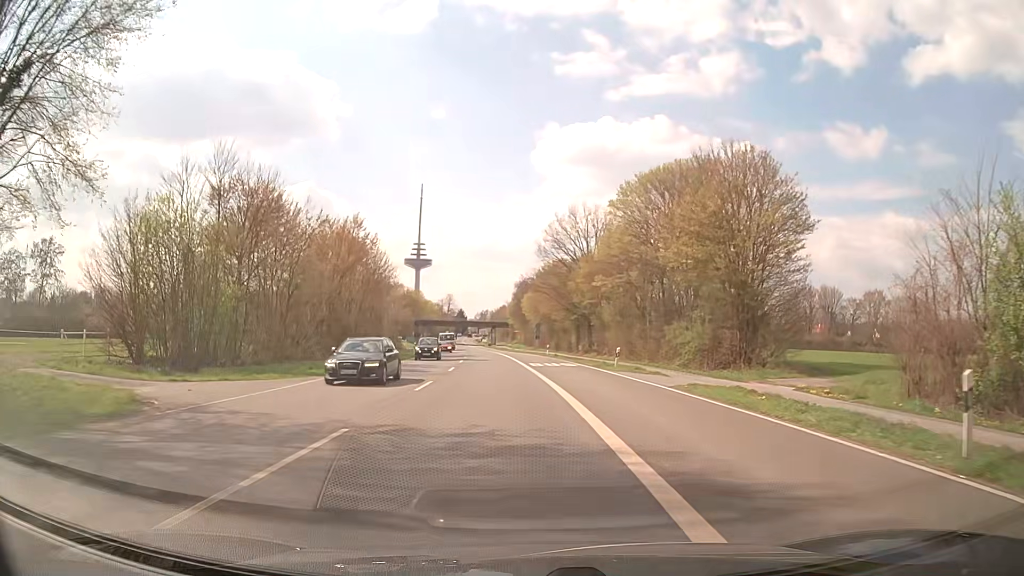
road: secondary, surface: asphalt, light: Day
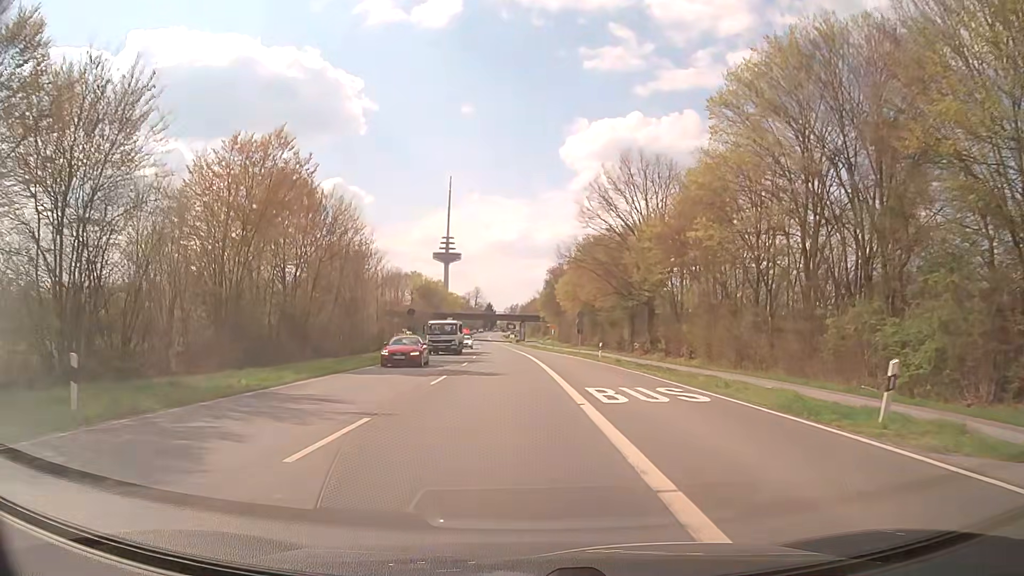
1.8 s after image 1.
(-0.5, +23.3) m; -2°
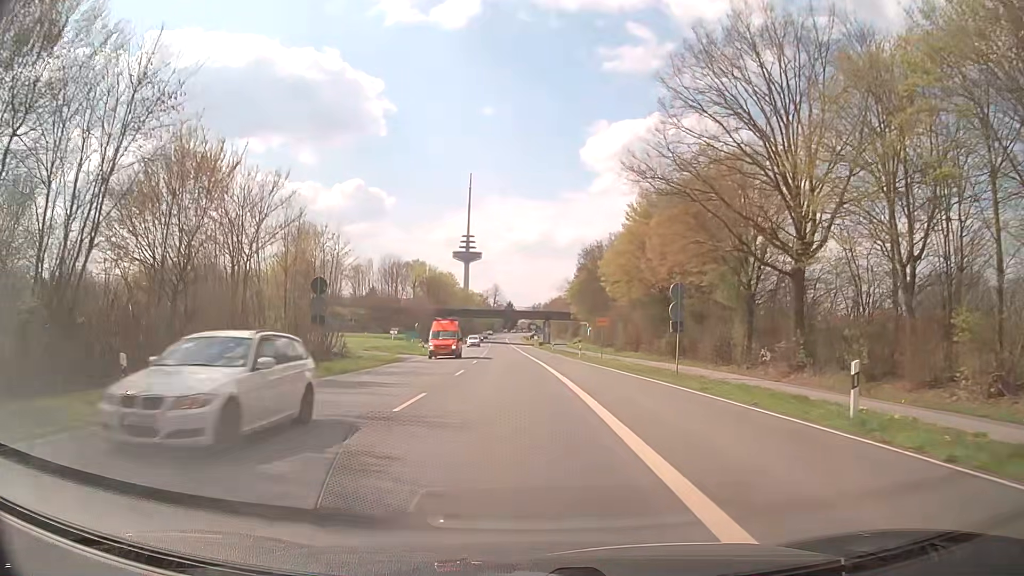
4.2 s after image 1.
(-0.7, +31.0) m; -2°
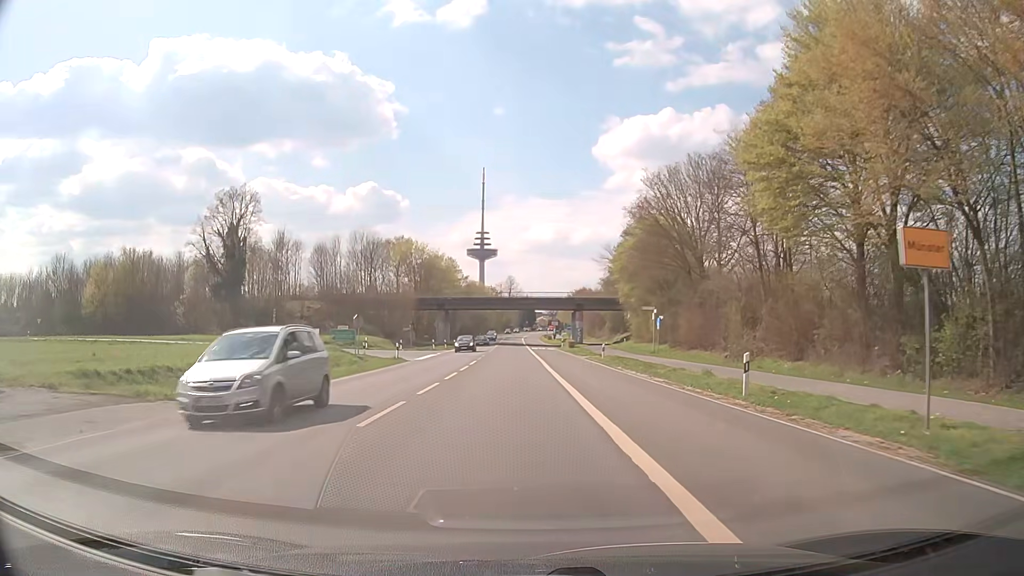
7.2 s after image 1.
(-0.5, +38.7) m; -1°
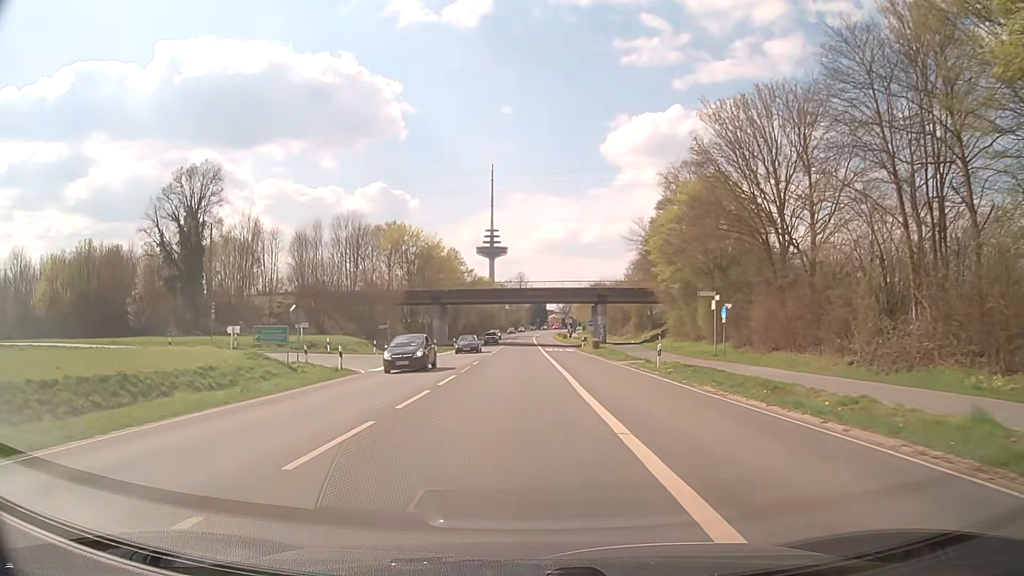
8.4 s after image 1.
(-0.2, +15.4) m; -1°
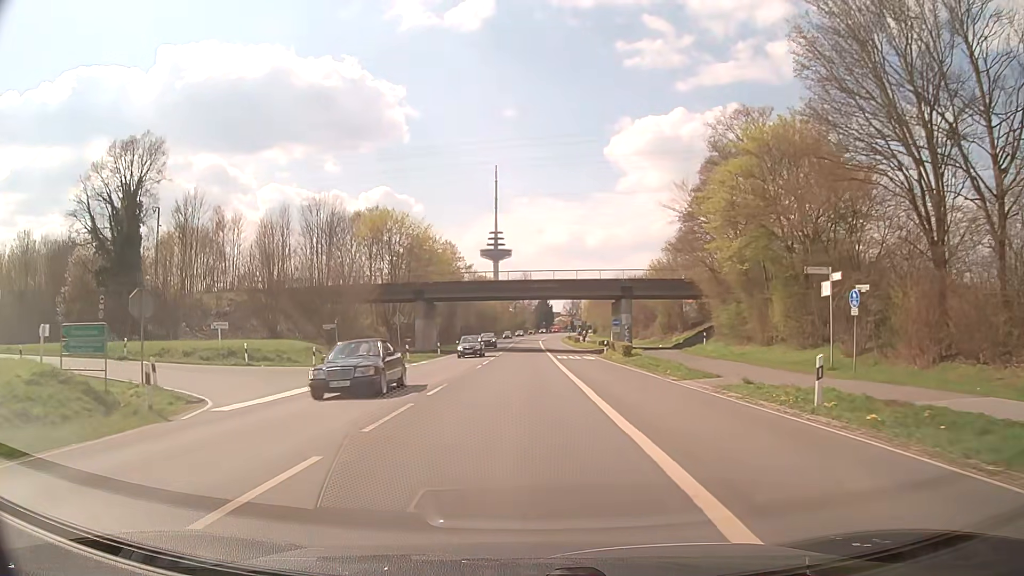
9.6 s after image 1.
(-0.1, +15.4) m; -1°
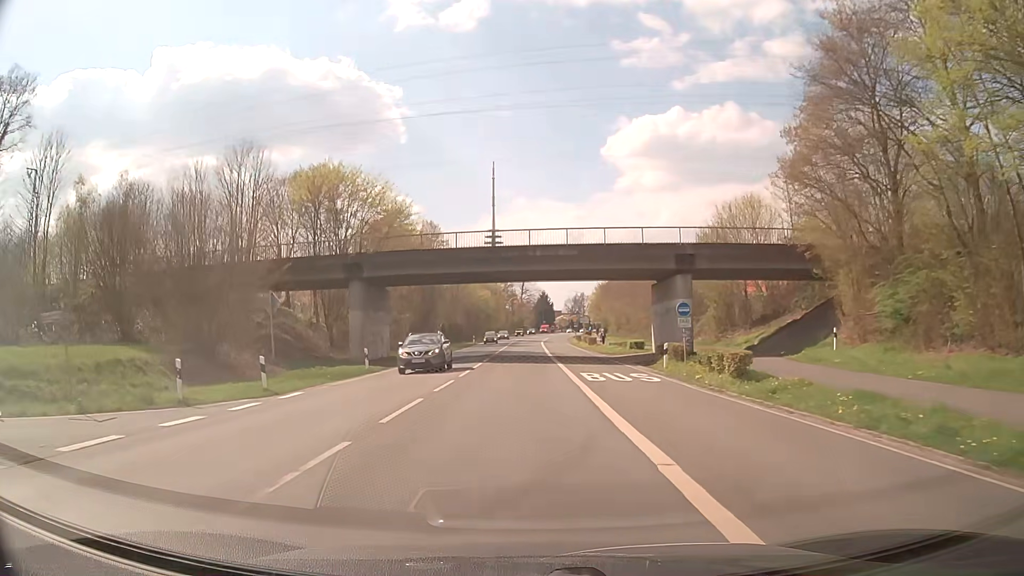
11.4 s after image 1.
(+0.2, +23.0) m; 0°
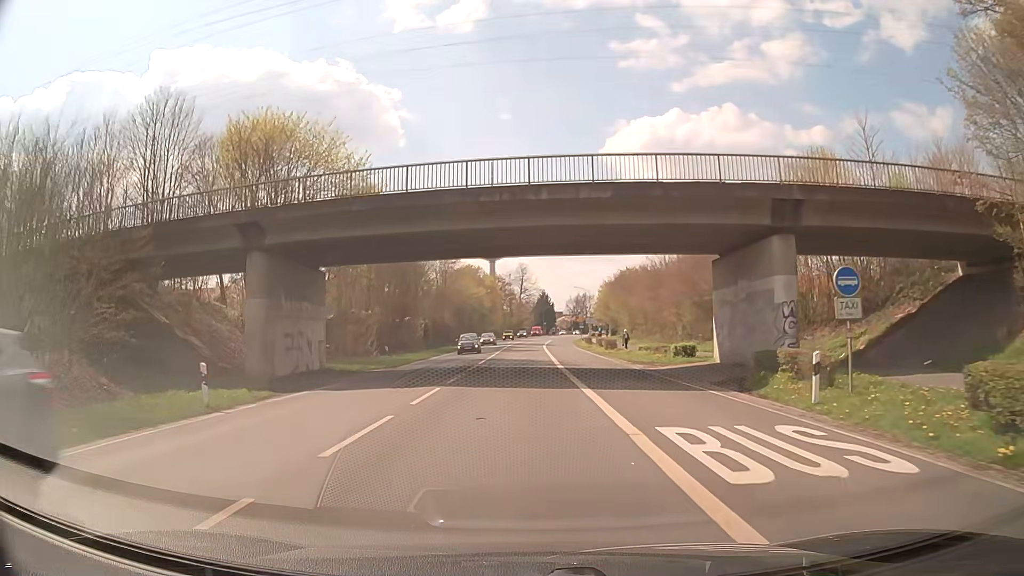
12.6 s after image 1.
(0.0, +15.3) m; 0°
(0, +10) (0, +20) (0, +30) (0, +40) (0, +50) (0, +60) (0, +70) (0, +80) (0, +90) (+1, +100) m
